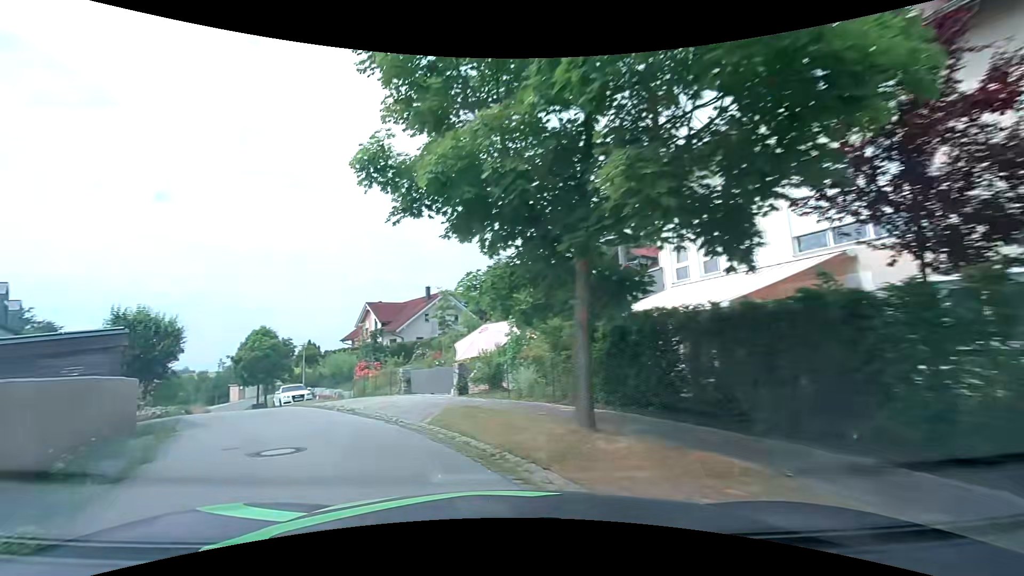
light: Day
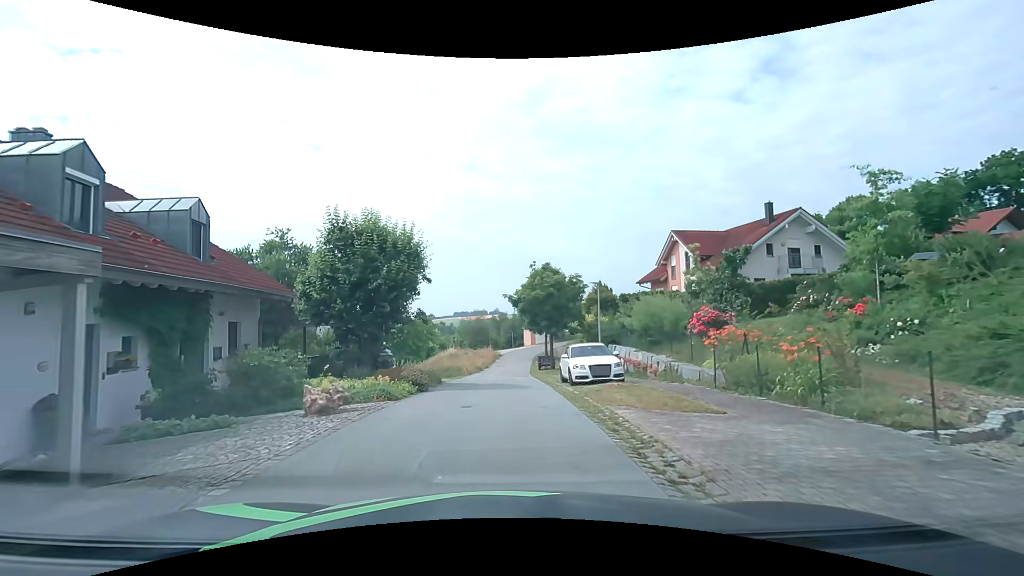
(-5.9, +15.1) m; -33°
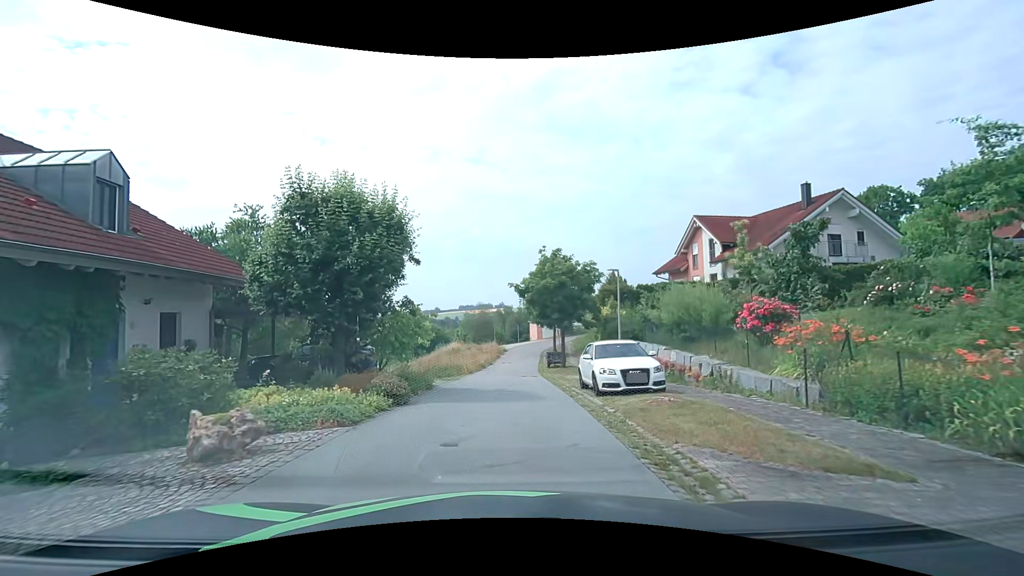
(0.0, +3.7) m; 0°
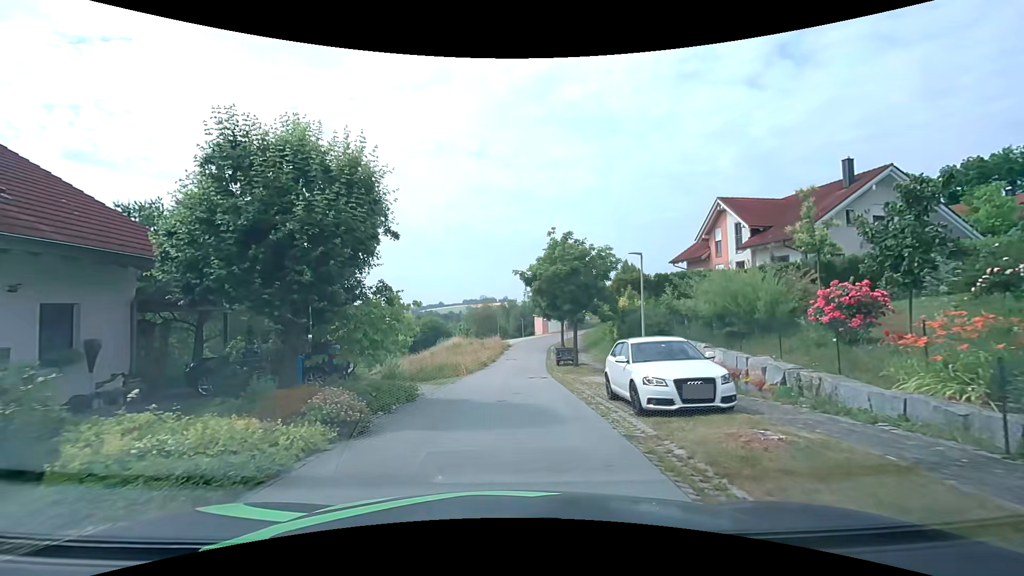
(0.0, +3.6) m; 0°
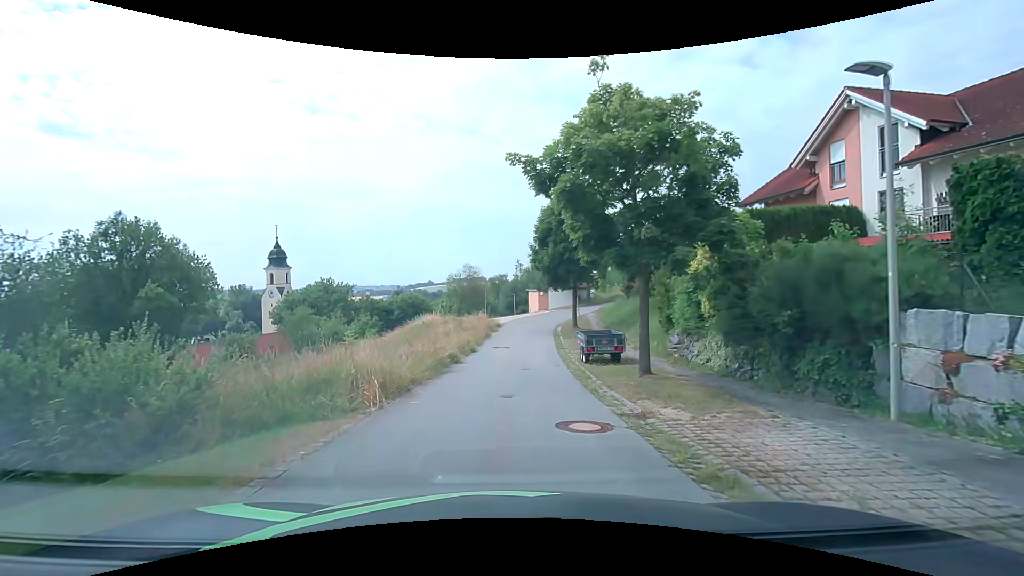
(0.0, +14.3) m; +2°
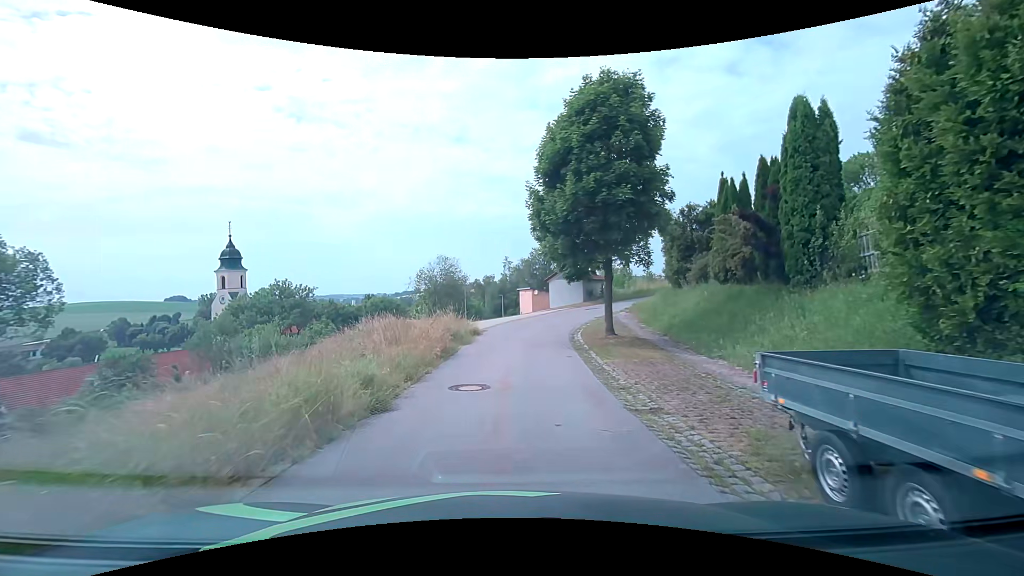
(-0.1, +14.5) m; -1°
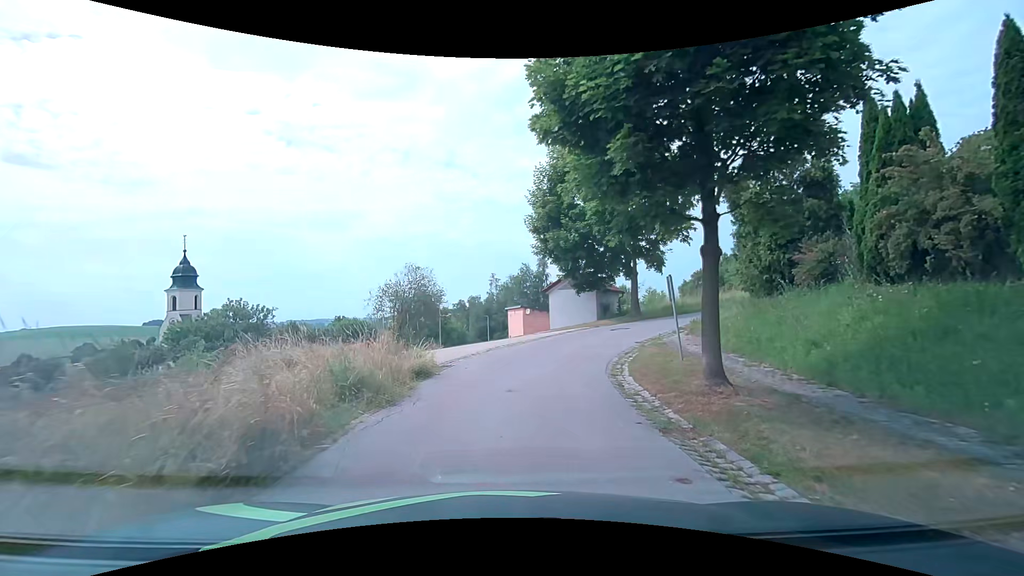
(+0.3, +10.4) m; +3°
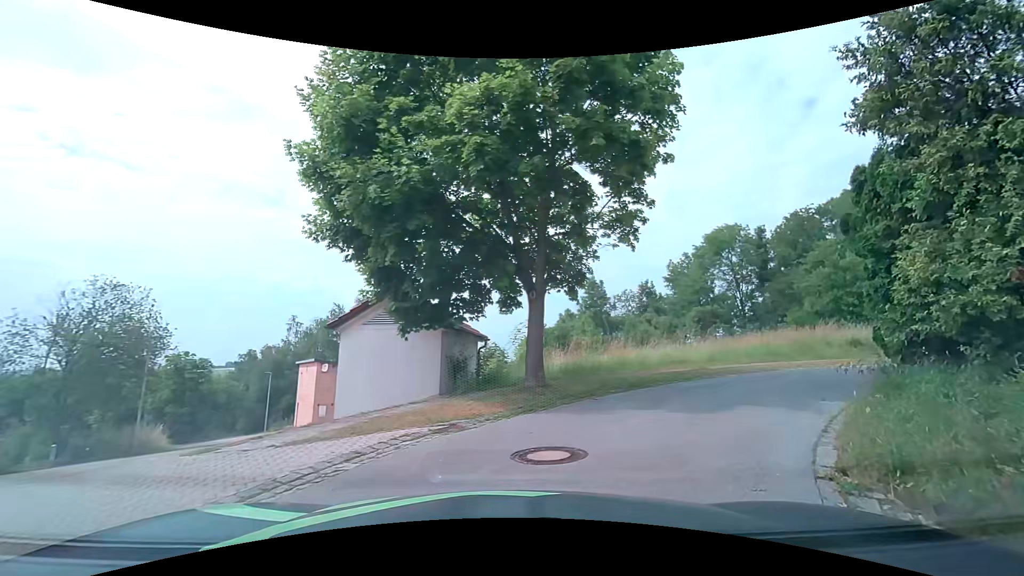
(+1.1, +14.0) m; +17°
